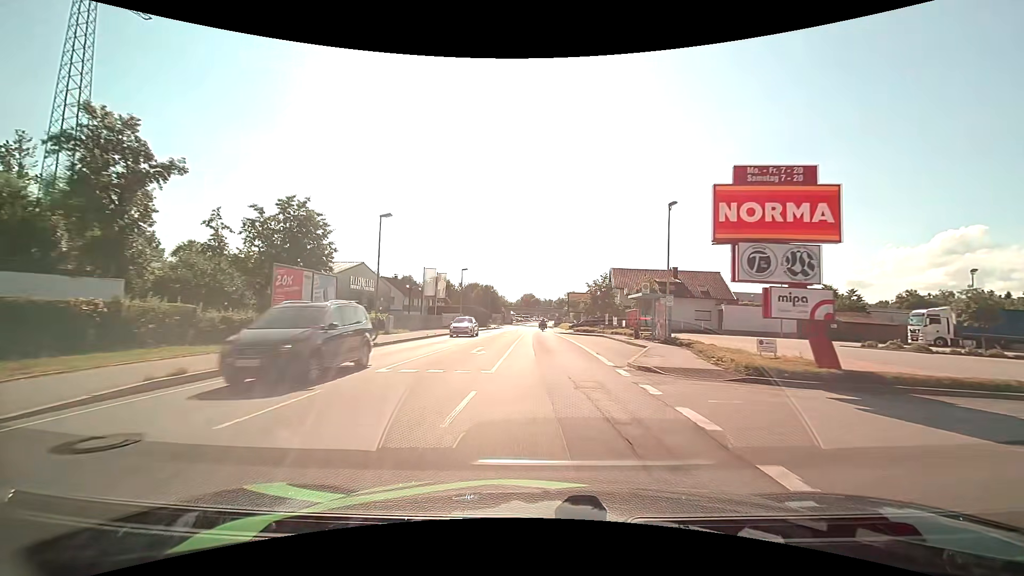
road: primary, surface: asphalt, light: Day
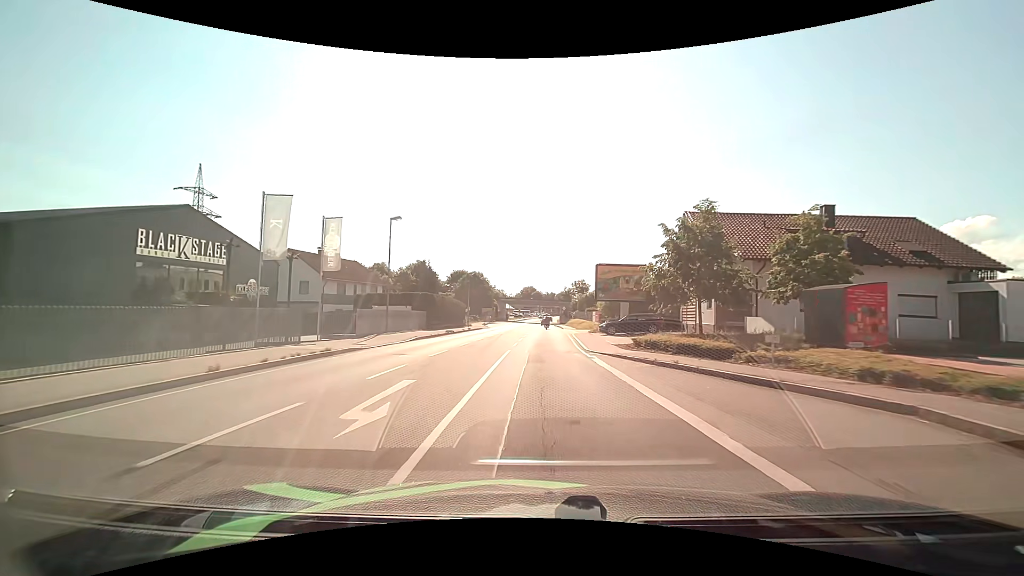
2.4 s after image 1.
(0.0, +33.2) m; 0°
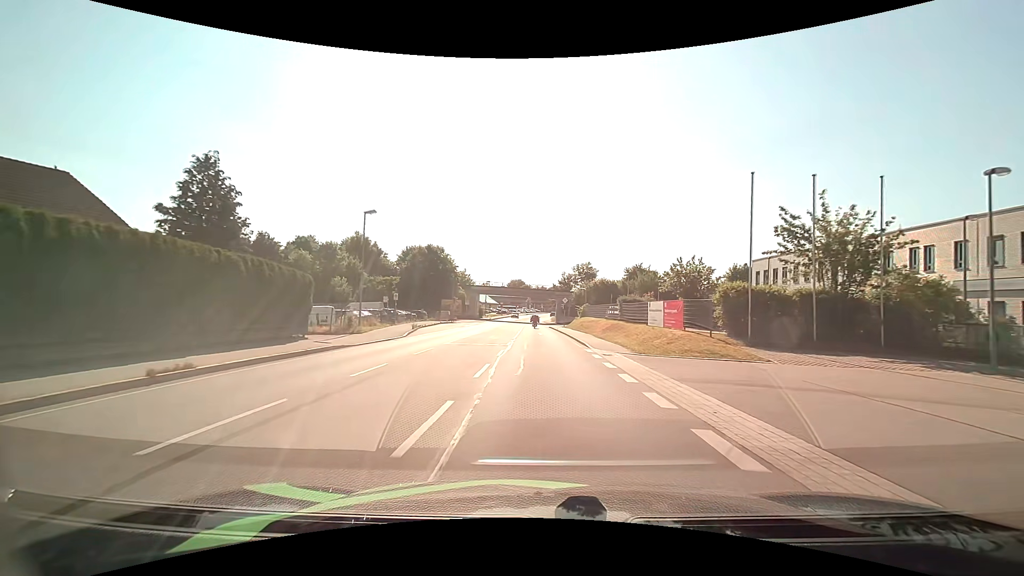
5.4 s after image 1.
(+0.4, +41.8) m; +2°
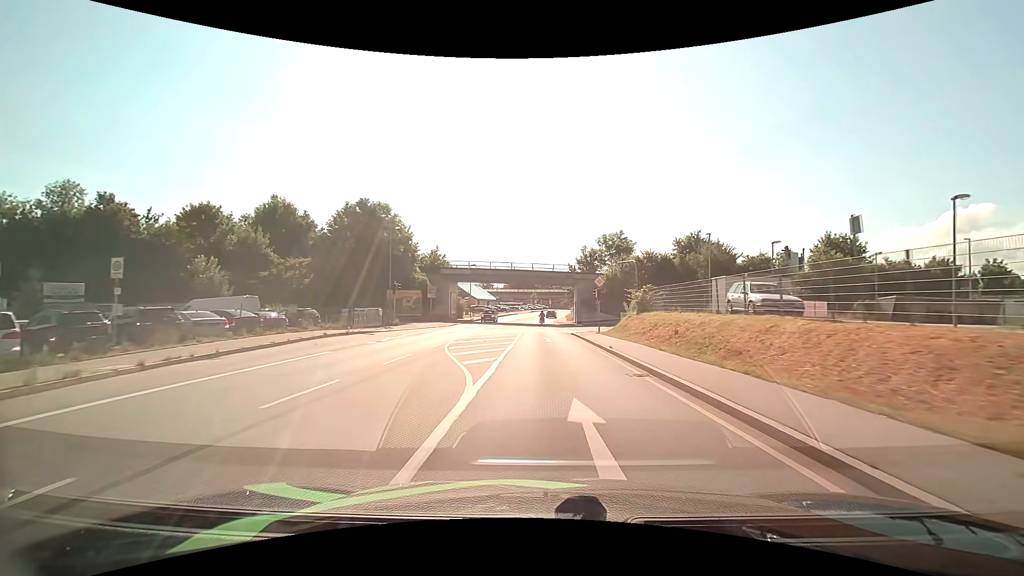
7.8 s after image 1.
(-0.6, +34.2) m; -1°
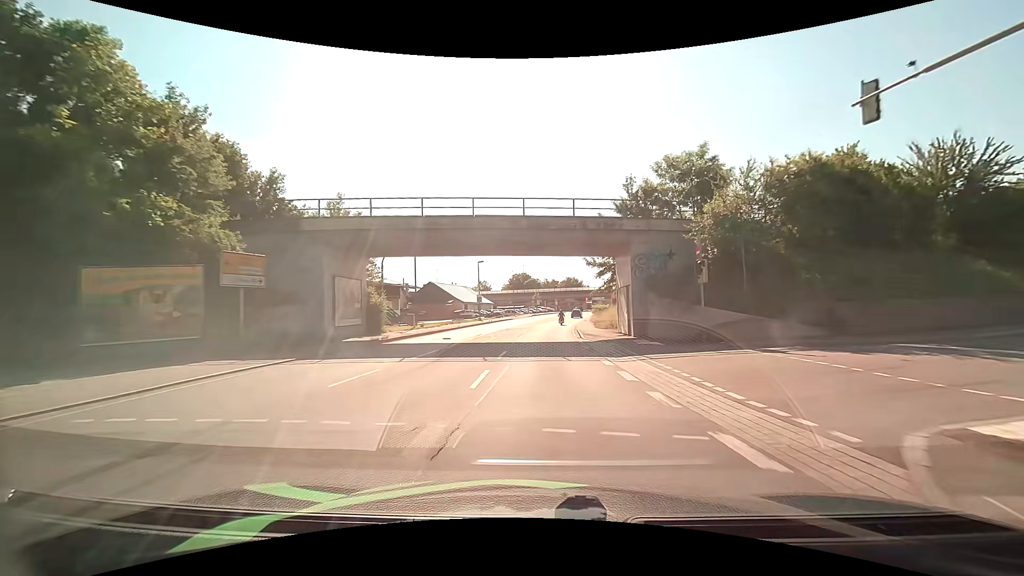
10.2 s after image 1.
(0.0, +35.0) m; 0°
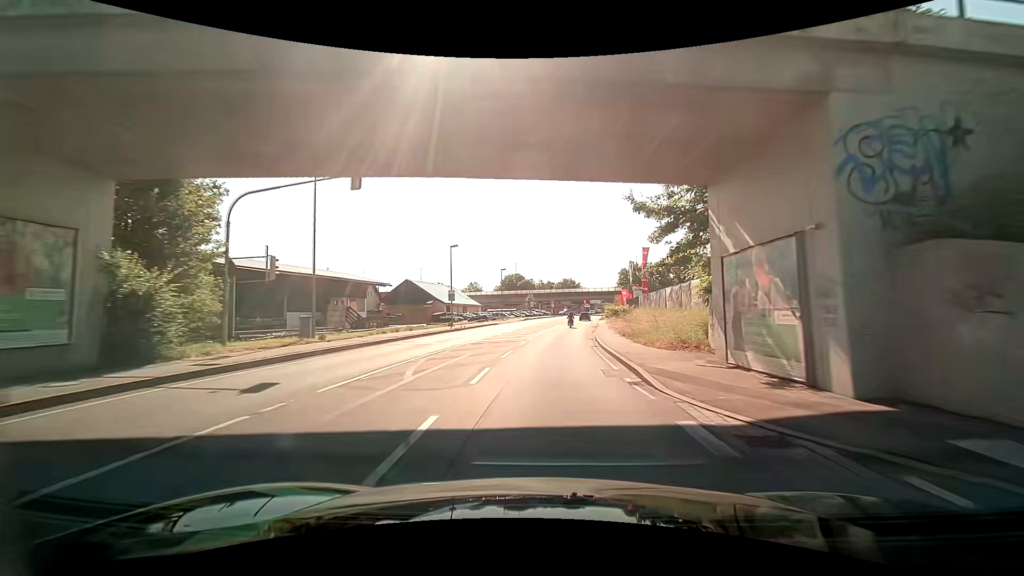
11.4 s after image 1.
(0.0, +18.0) m; 0°
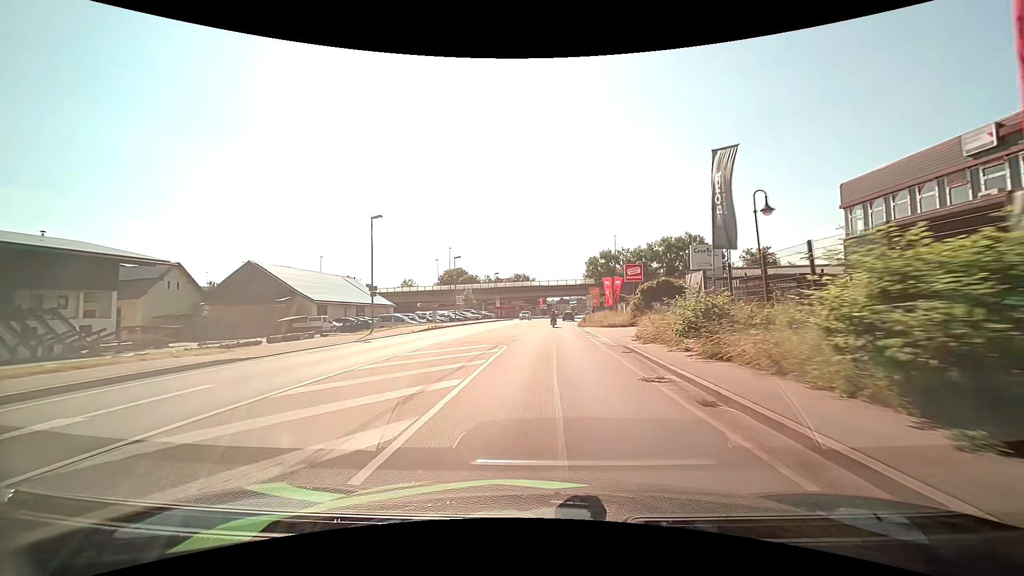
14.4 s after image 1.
(+1.8, +43.7) m; +5°
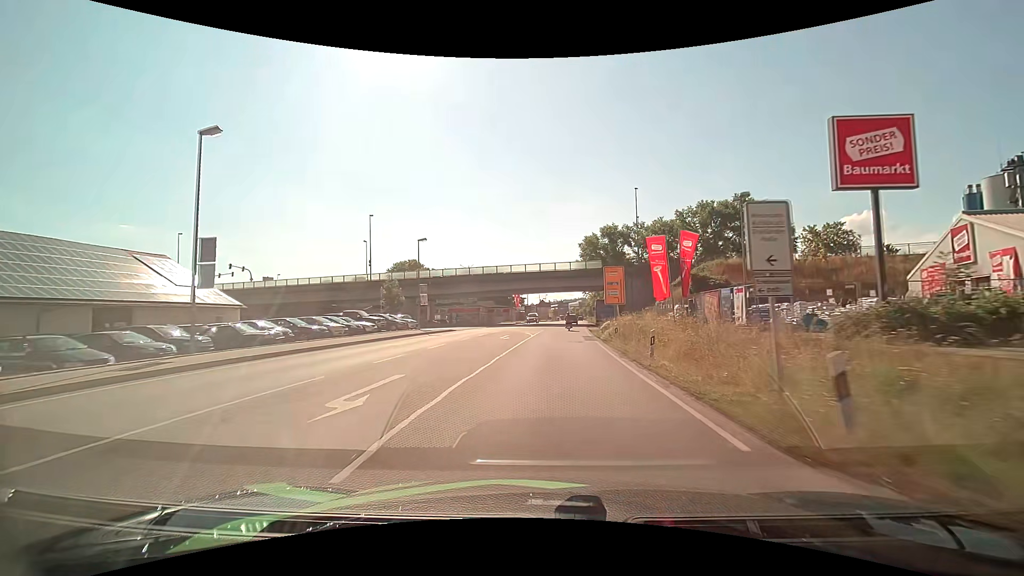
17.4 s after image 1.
(+1.0, +43.1) m; +2°
(0, +10) (0, +20) (0, +30) (+1, +40) (+1, +50) (+2, +60) (+3, +70) (+3, +80) (+4, +90) (+4, +100) m
